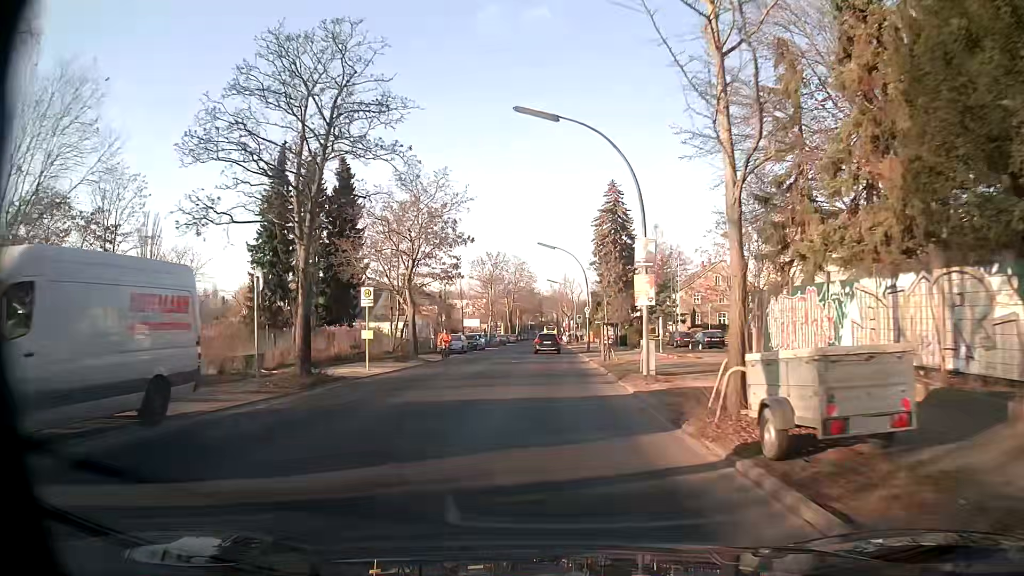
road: tertiary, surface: asphalt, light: Day
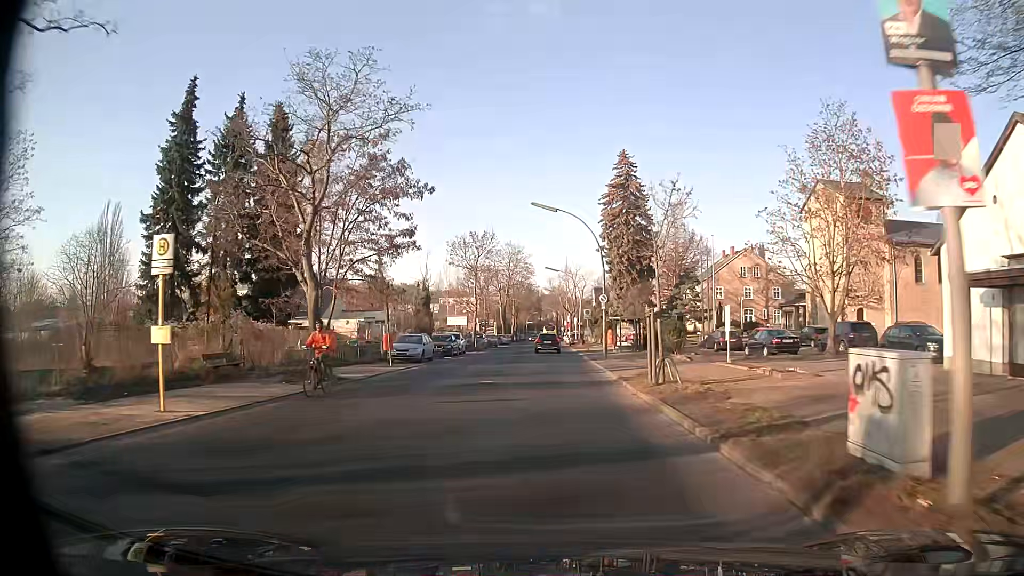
(0.0, +15.0) m; 0°
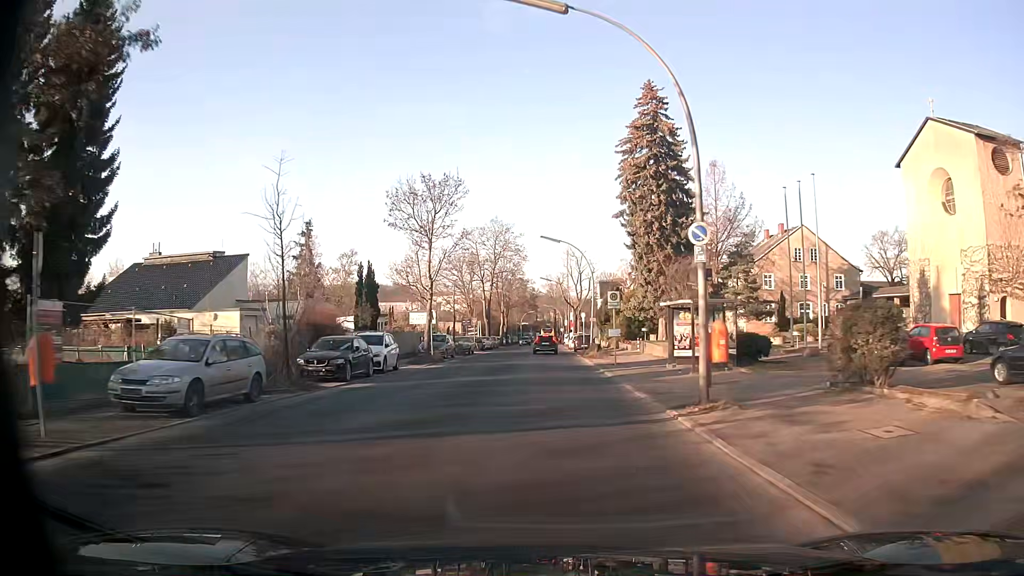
(0.0, +22.4) m; 0°
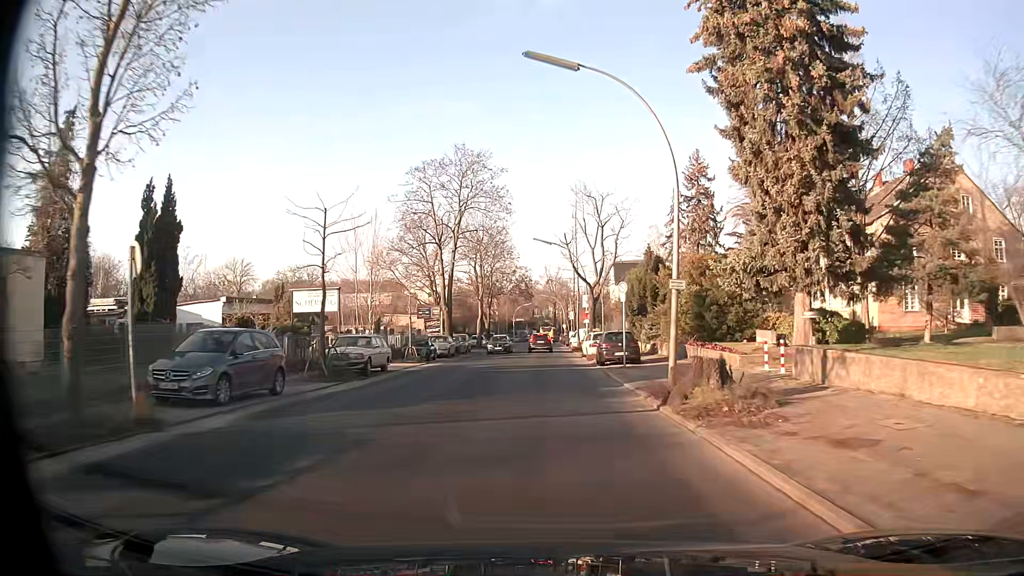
(+0.1, +30.0) m; 0°
(0, +10) (0, +20) (0, +30) (0, +40) (0, +50) (0, +60) (0, +70) (0, +80) (0, +90) (0, +100) m
